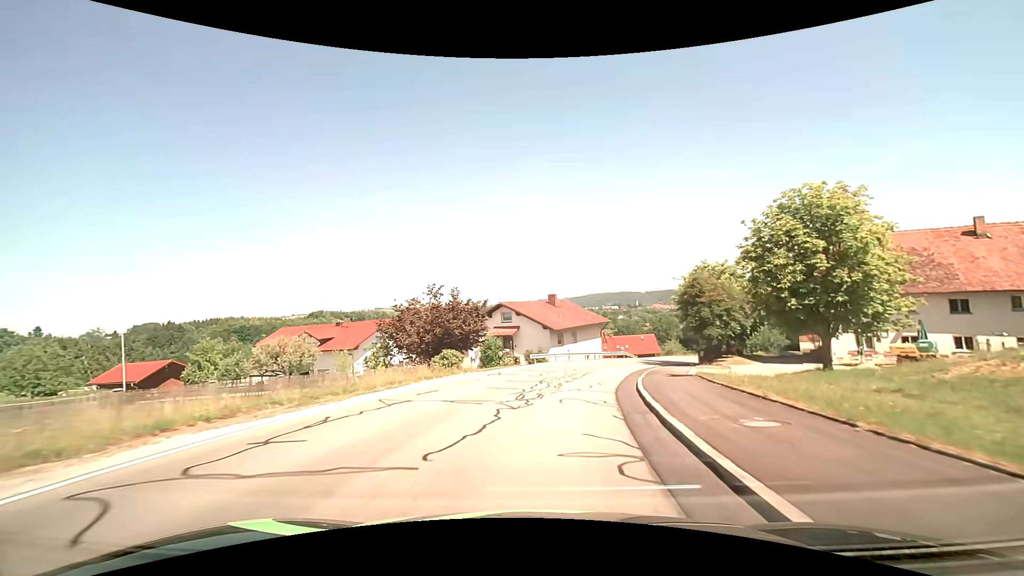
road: secondary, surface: asphalt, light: Day
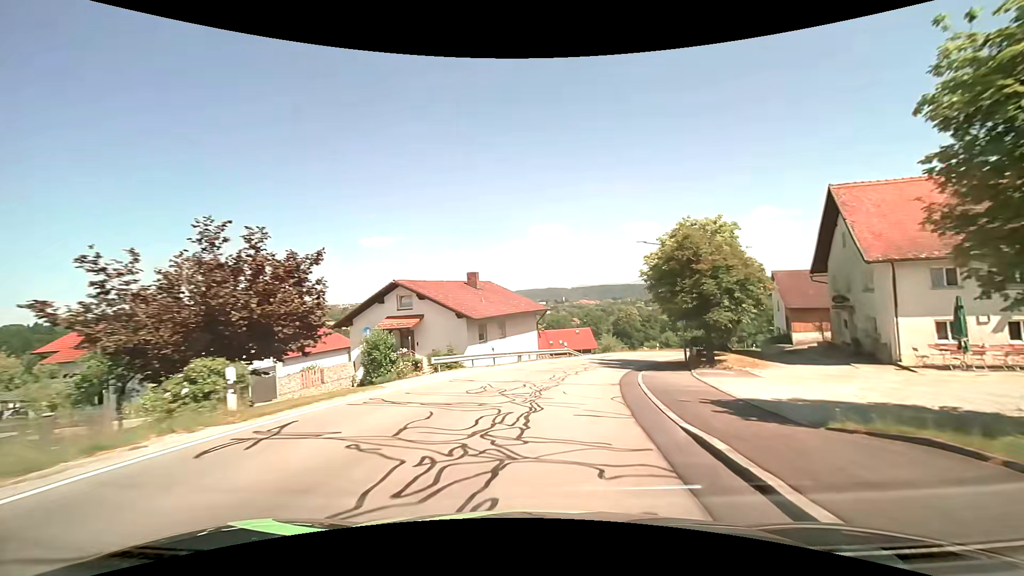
(+1.1, +15.1) m; +8°
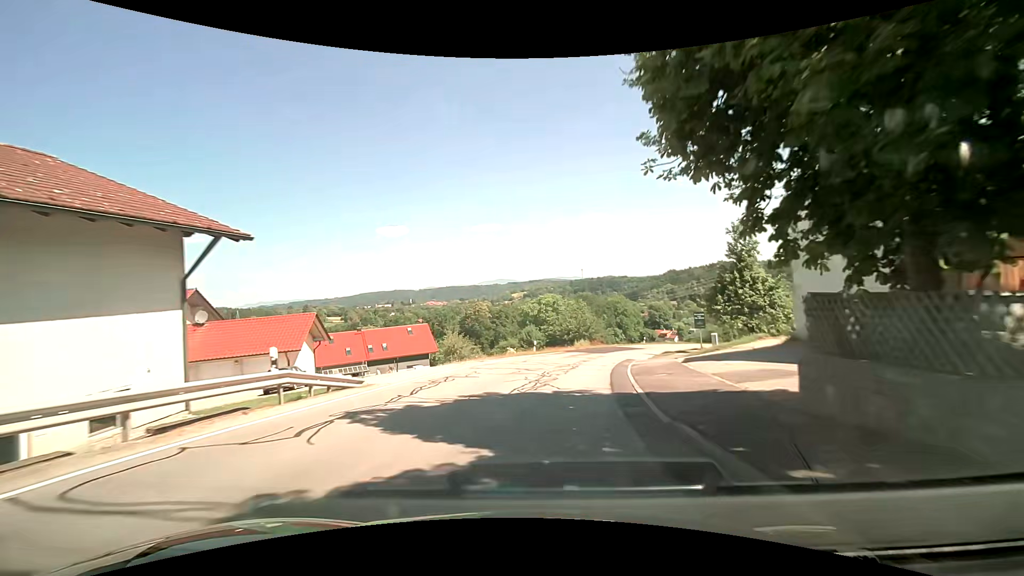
(+4.5, +30.8) m; +17°
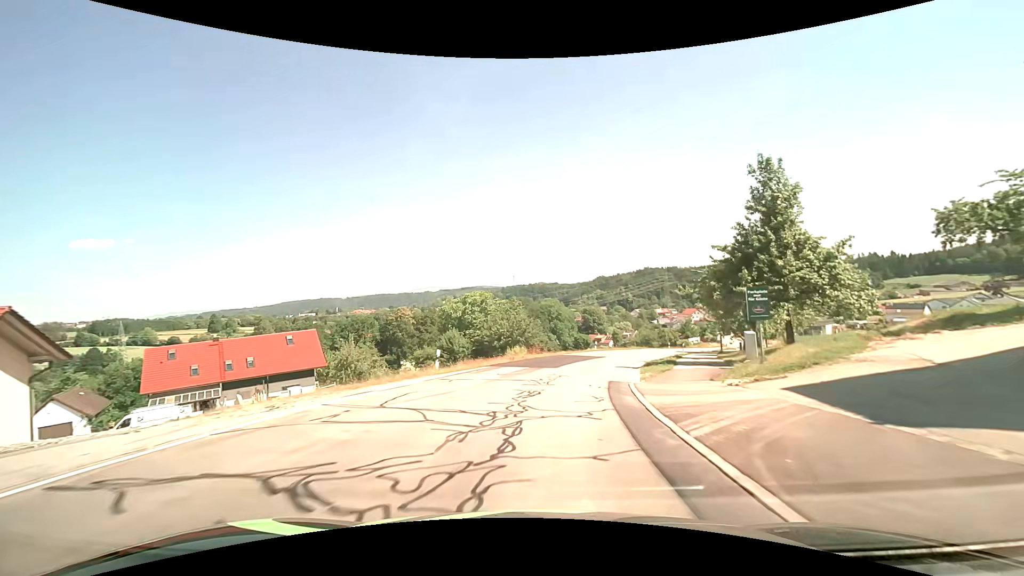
(+1.1, +16.1) m; +8°
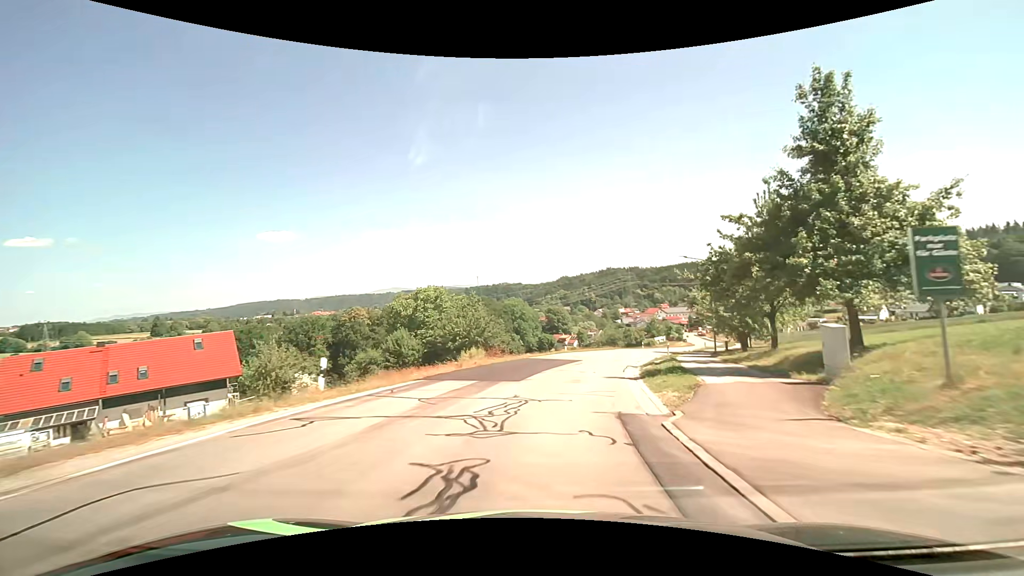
(+0.2, +8.1) m; +4°
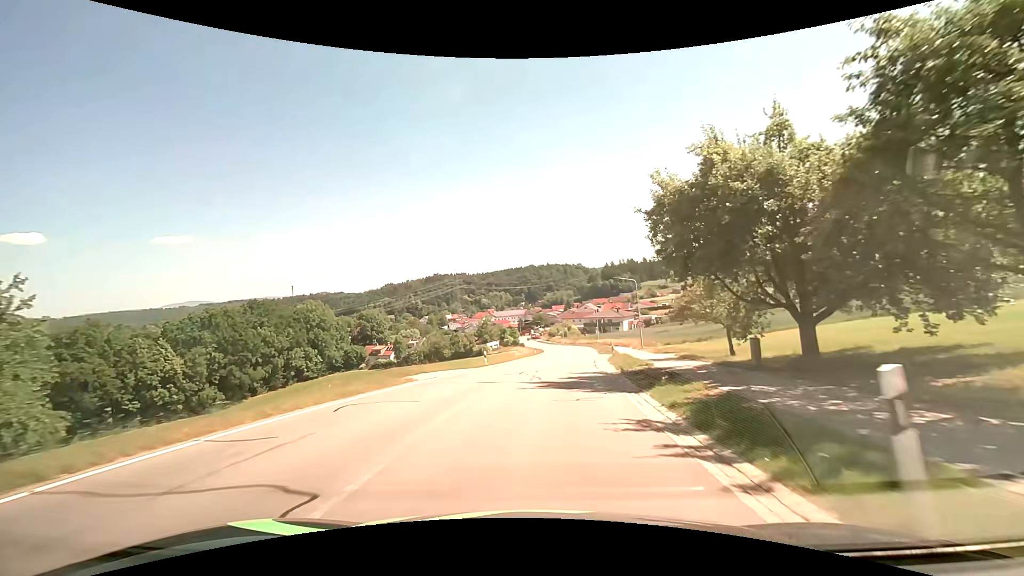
(+7.0, +38.7) m; +20°
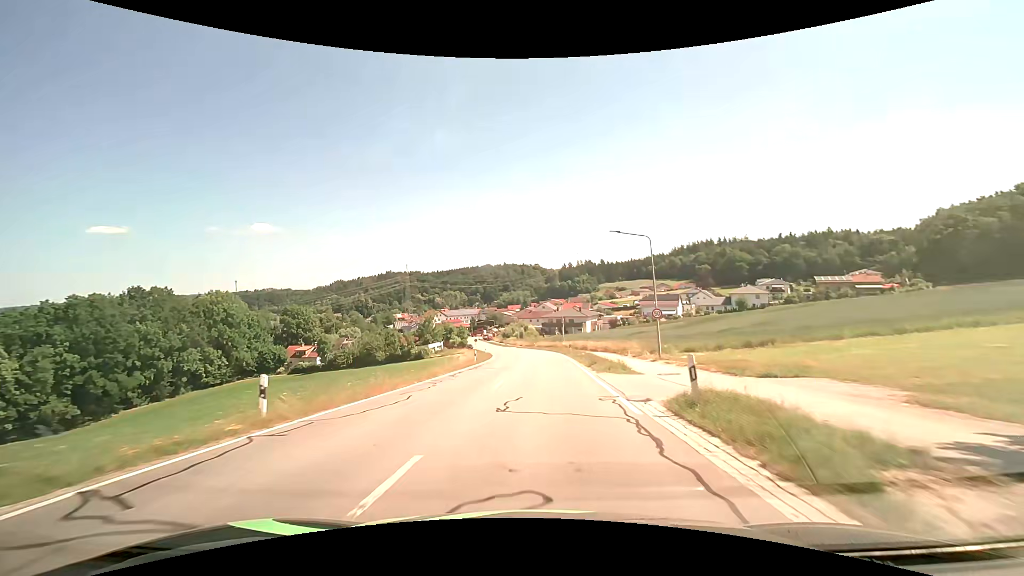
(+1.3, +23.2) m; +5°
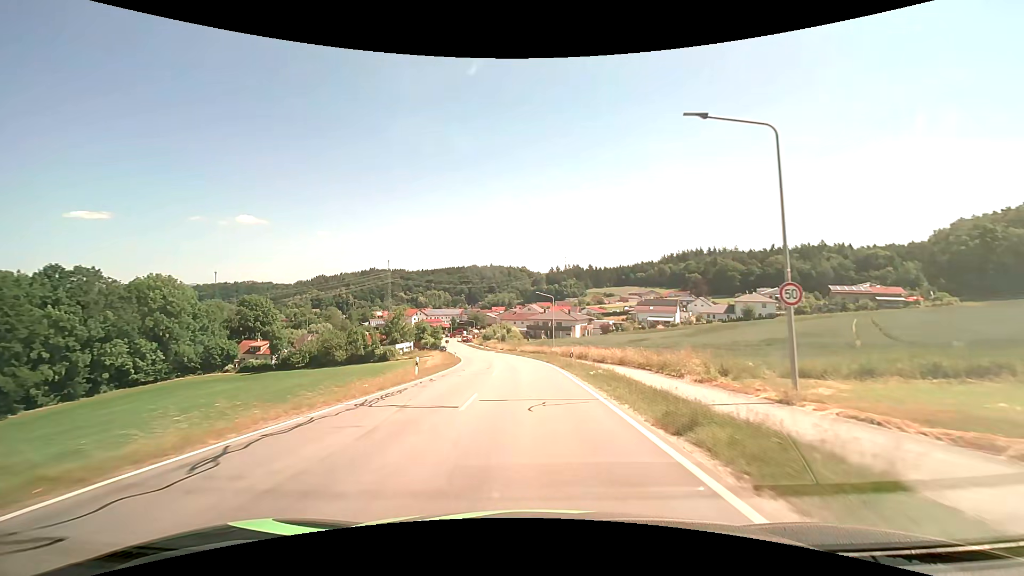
(+0.3, +15.9) m; +2°
(0, +10) (0, +20) (0, +30) (-1, +40) (-2, +50) (-3, +60) (-5, +70) (-6, +80) (-8, +89) (-10, +99) m
